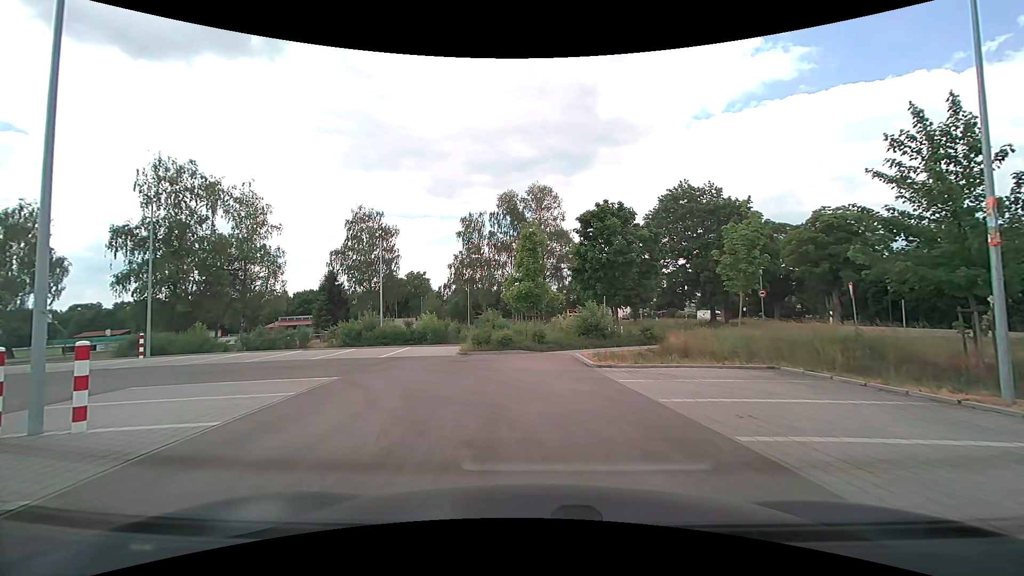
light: Day
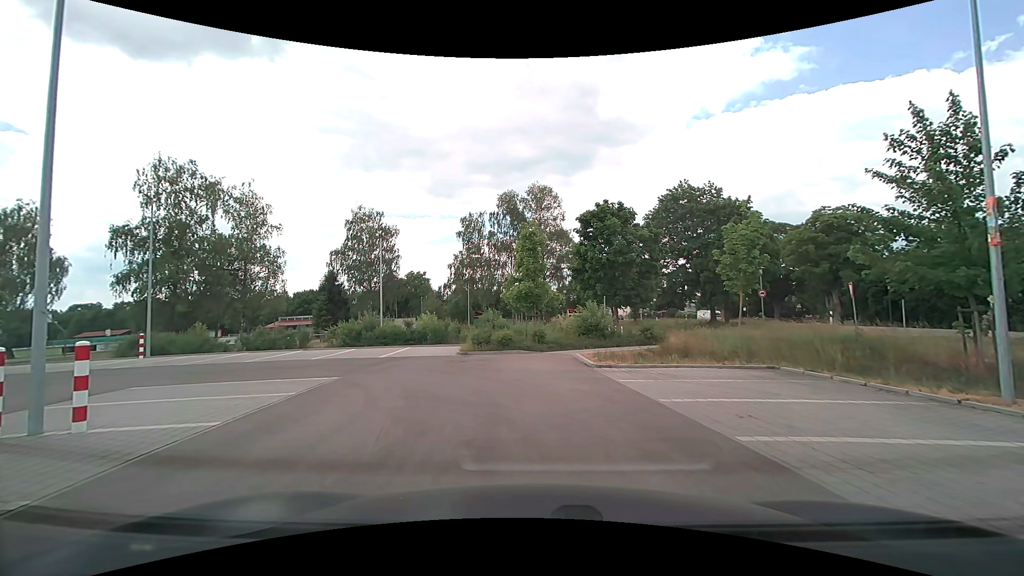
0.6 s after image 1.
(0.0, 0.0) m; 0°
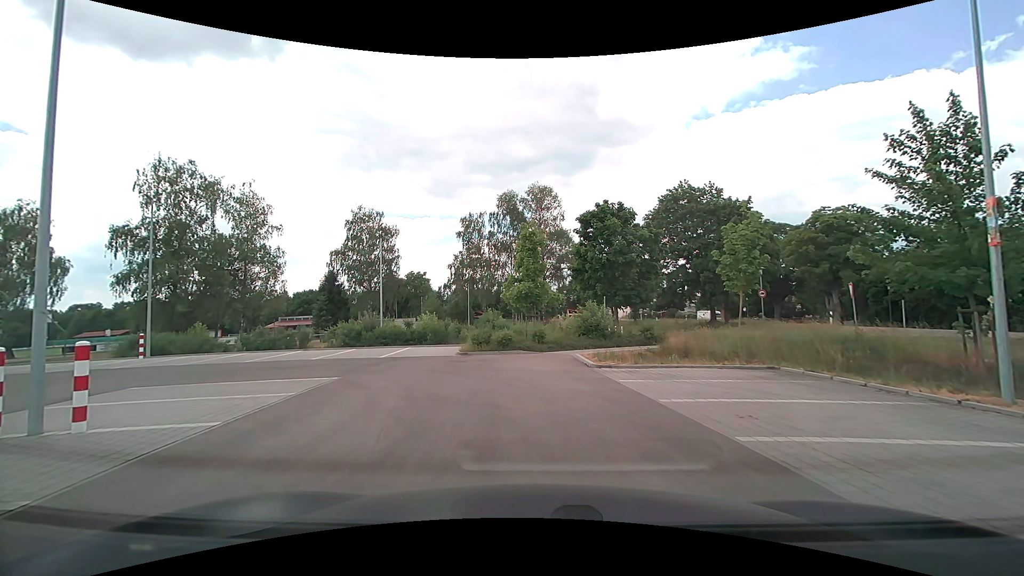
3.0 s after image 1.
(0.0, 0.0) m; 0°
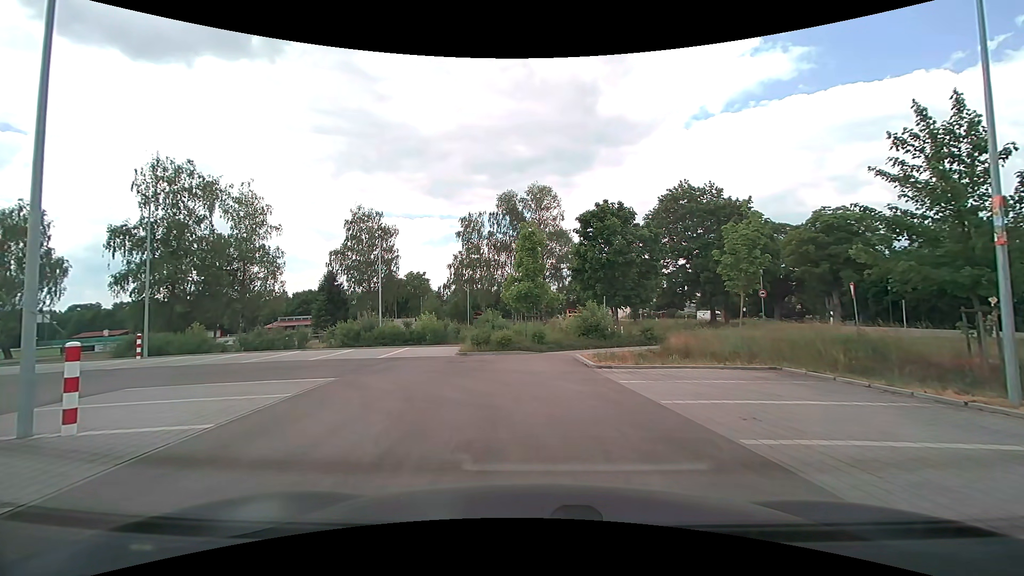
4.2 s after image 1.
(0.0, +0.1) m; 0°
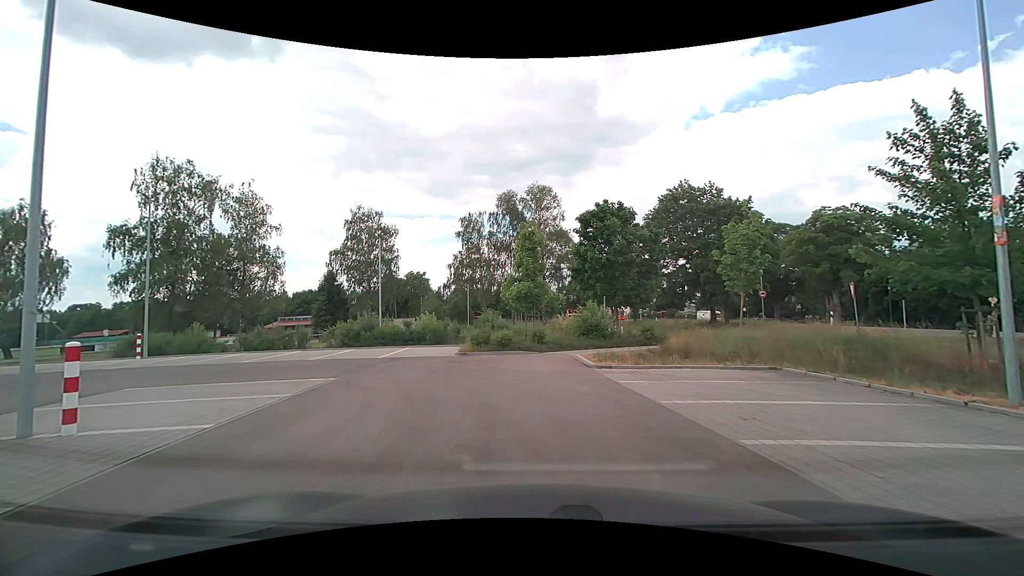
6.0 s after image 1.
(0.0, +0.1) m; 0°
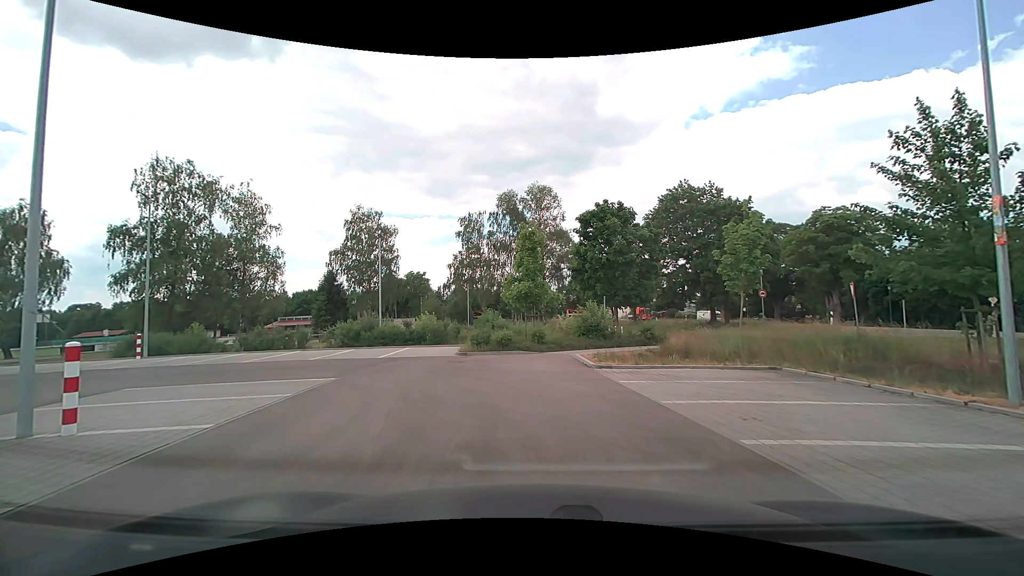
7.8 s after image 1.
(0.0, 0.0) m; 0°
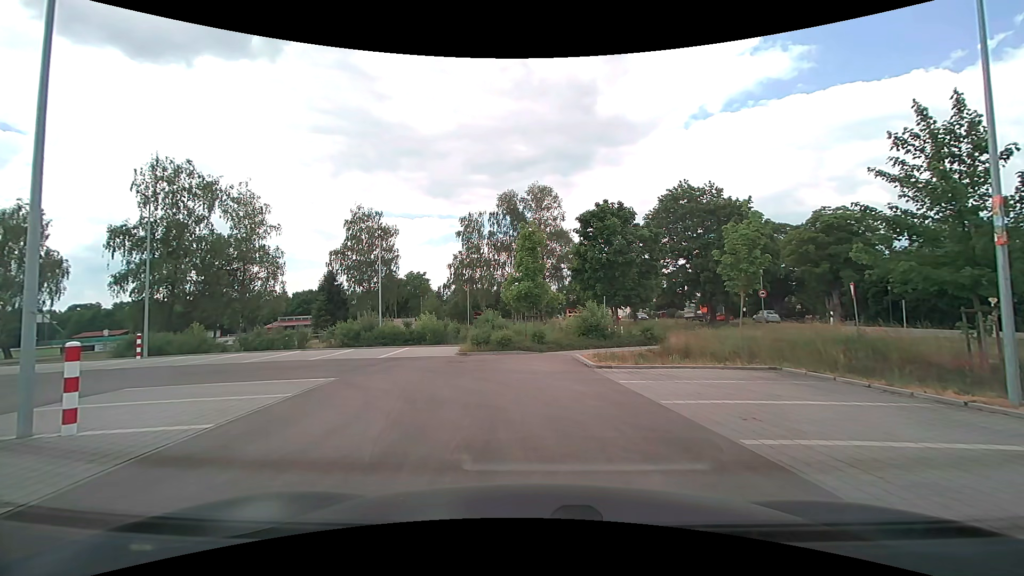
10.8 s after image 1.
(0.0, 0.0) m; 0°
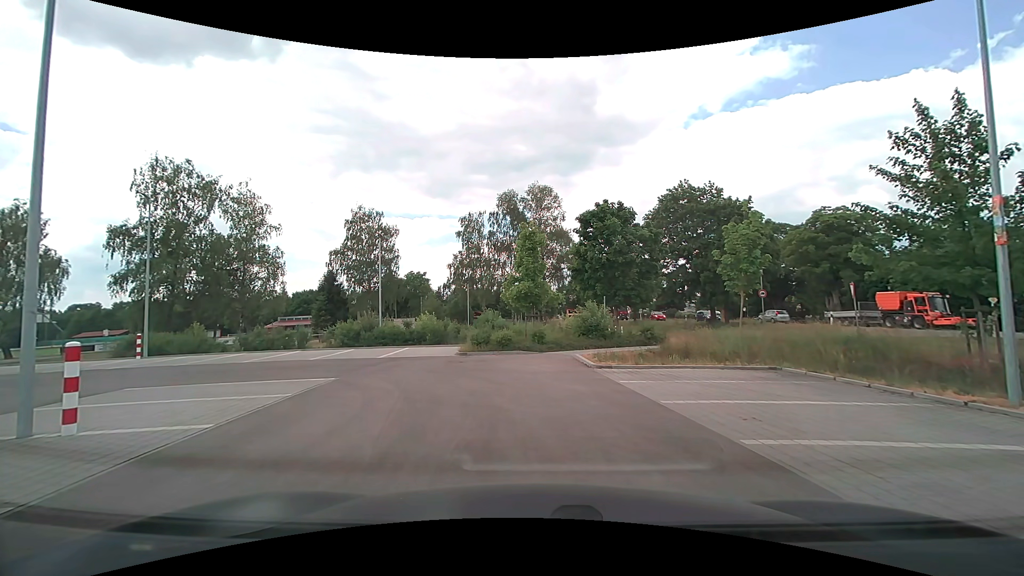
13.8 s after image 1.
(0.0, 0.0) m; 0°
